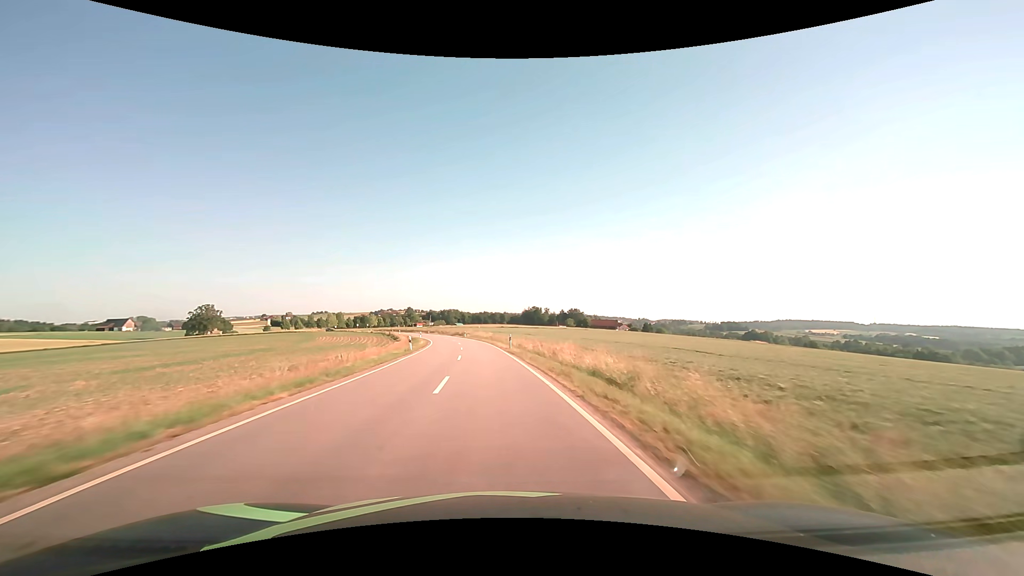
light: Day
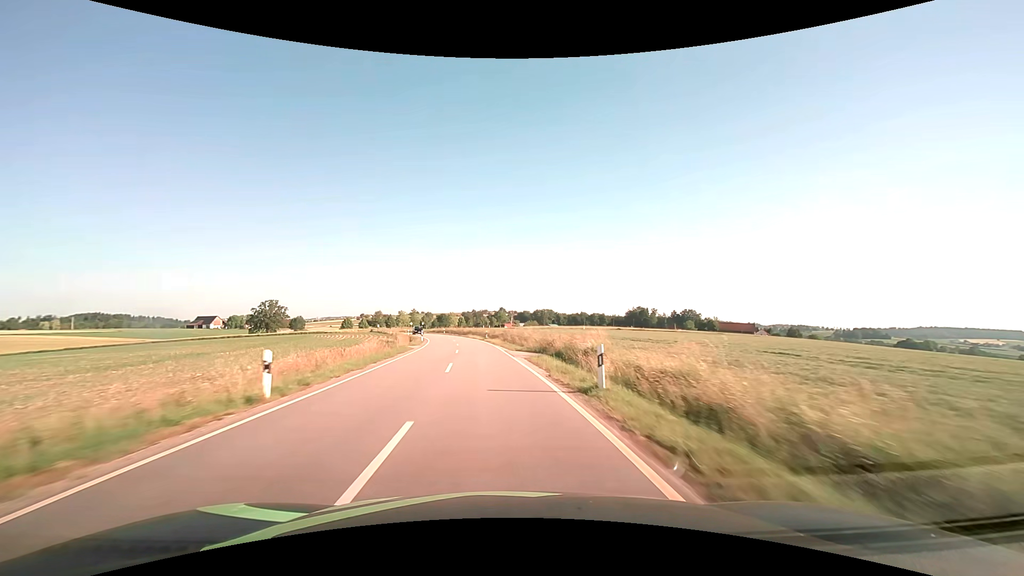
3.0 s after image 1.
(-6.6, +67.9) m; -11°
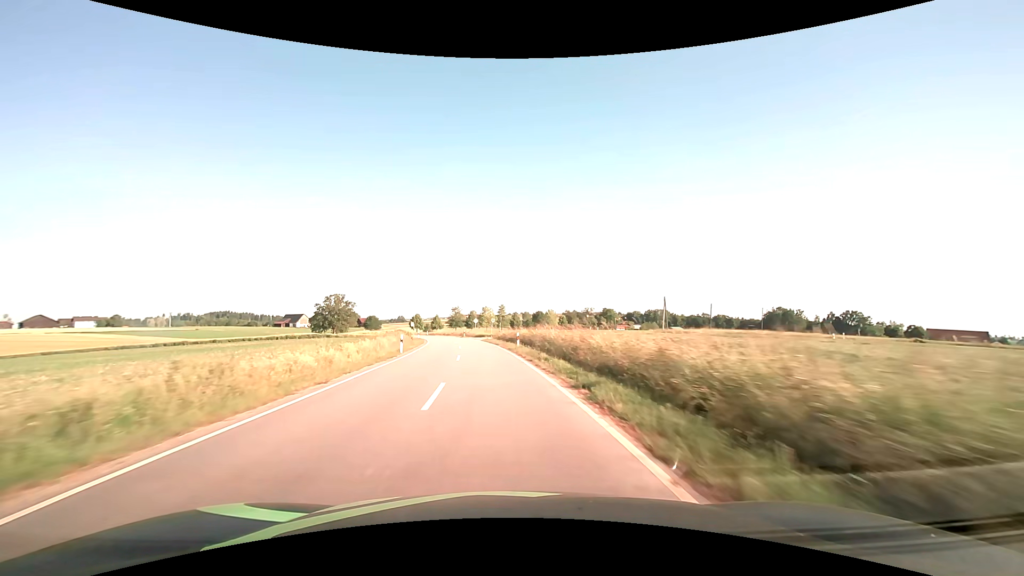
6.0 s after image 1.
(-7.0, +67.9) m; -11°
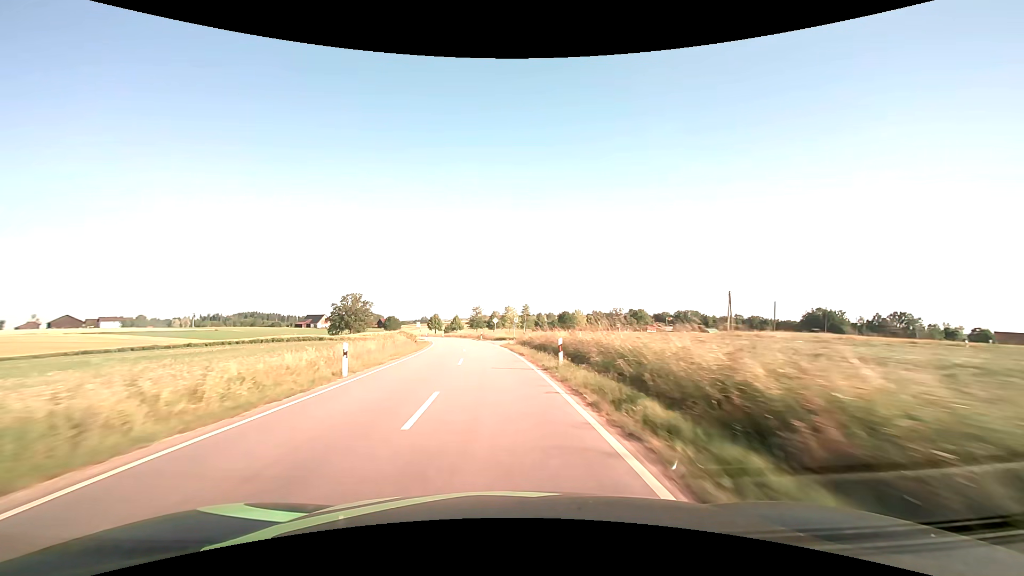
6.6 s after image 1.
(-0.3, +13.6) m; -3°
(0, +10) (-1, +20) (-1, +30) (-2, +40) (-4, +50) (-5, +60) (-7, +70) (-9, +79) (-11, +89) (-14, +99) m
